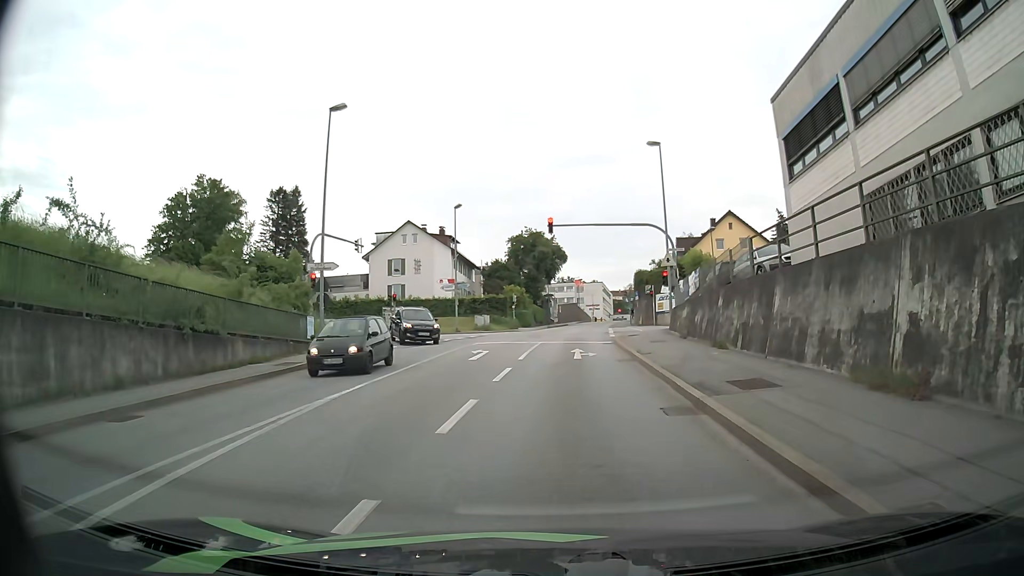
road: tertiary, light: Day
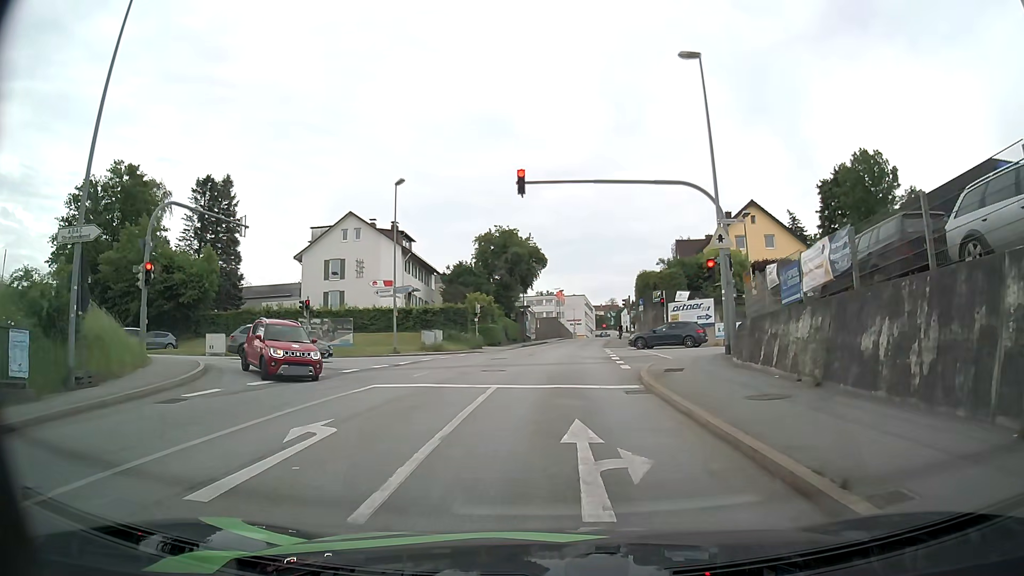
(+0.1, +15.1) m; -1°
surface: asphalt
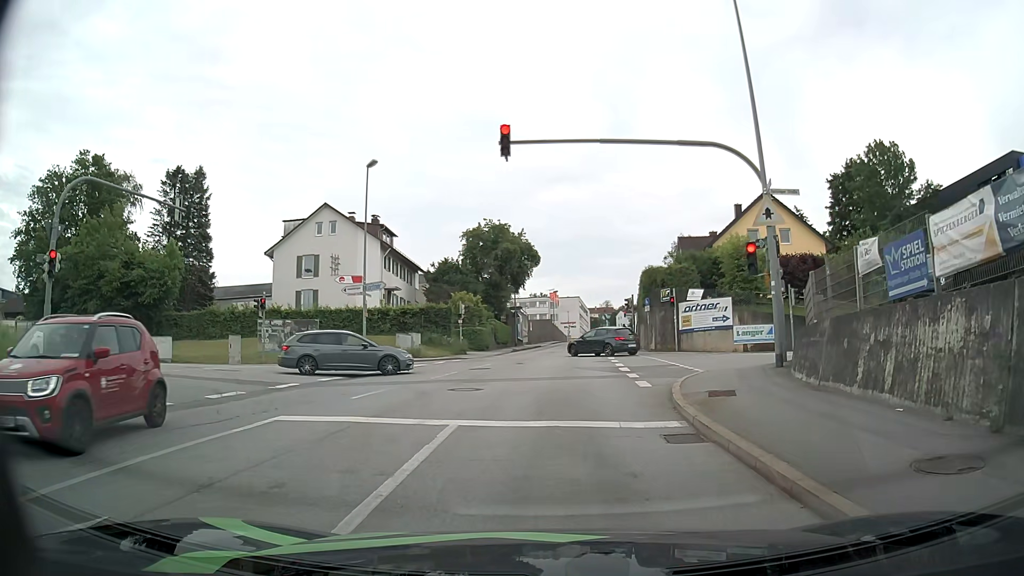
(+0.1, +5.2) m; +2°
